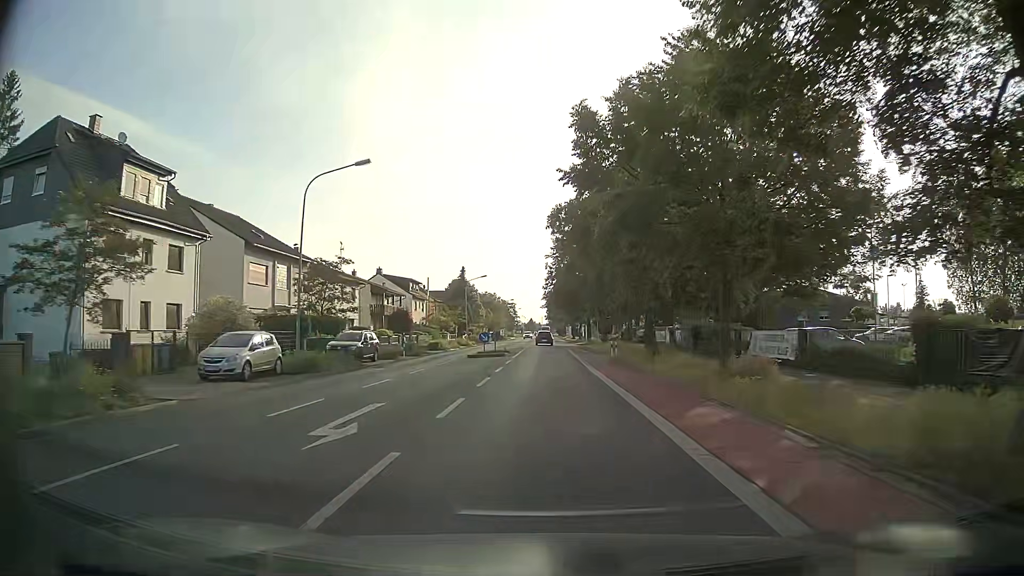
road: tertiary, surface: asphalt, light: Day
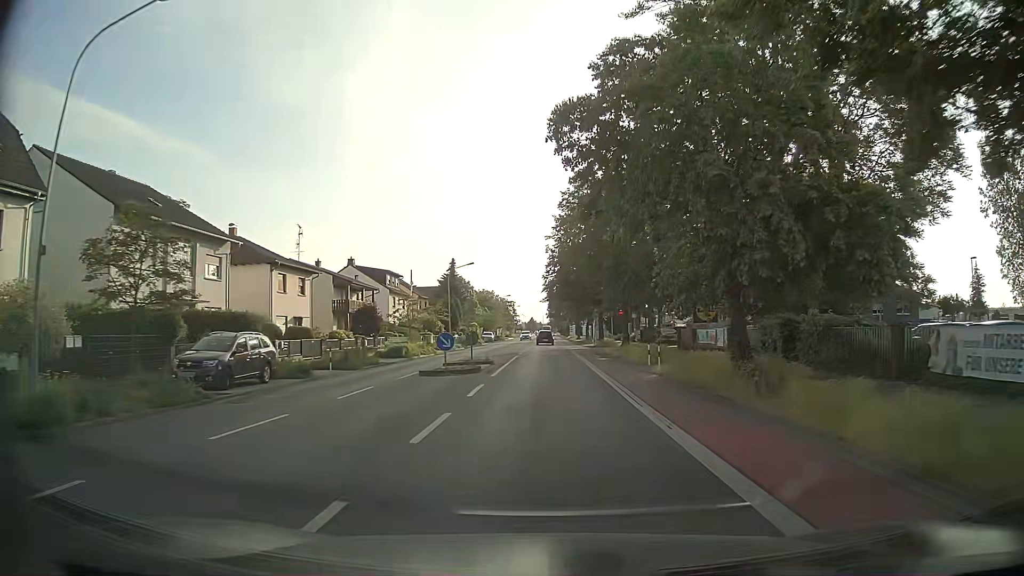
(0.0, +14.1) m; 0°
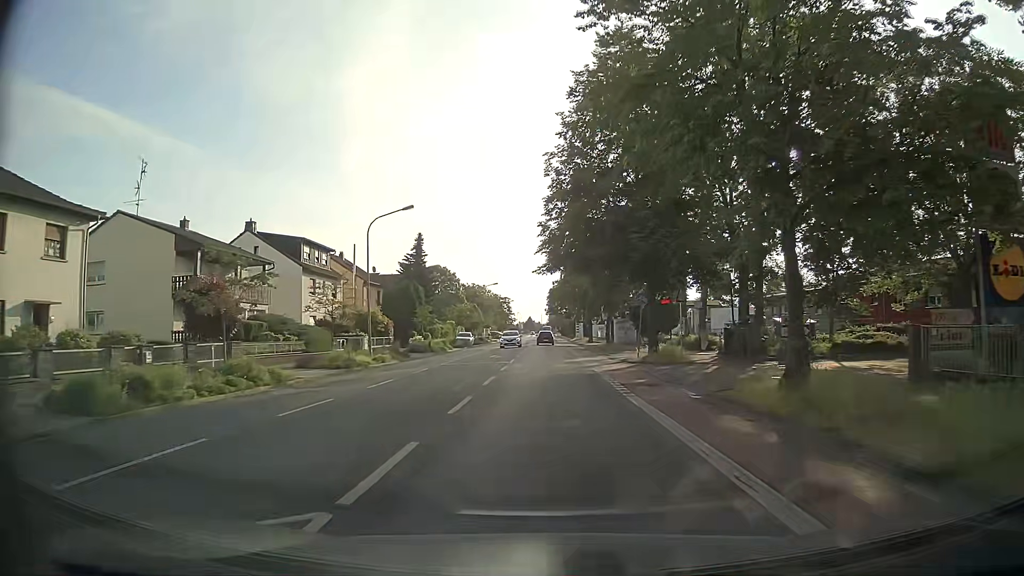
(+0.2, +28.4) m; 0°
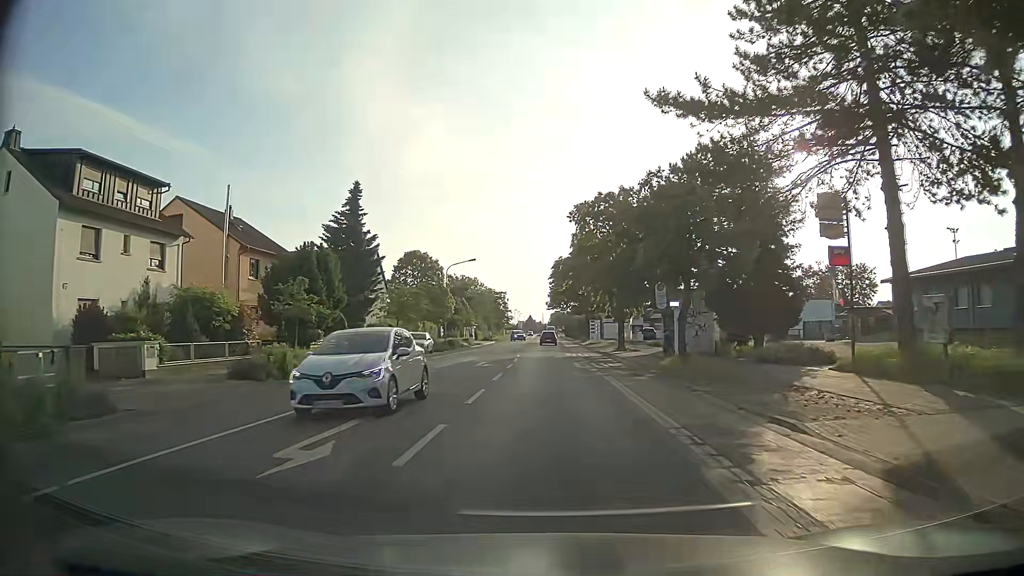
(0.0, +28.5) m; 0°
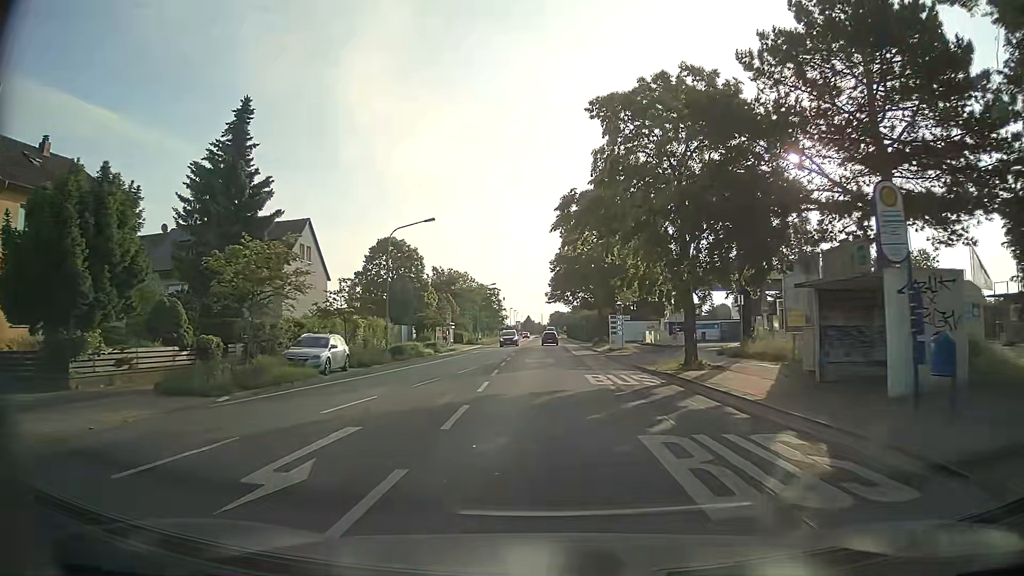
(-0.1, +21.2) m; 0°
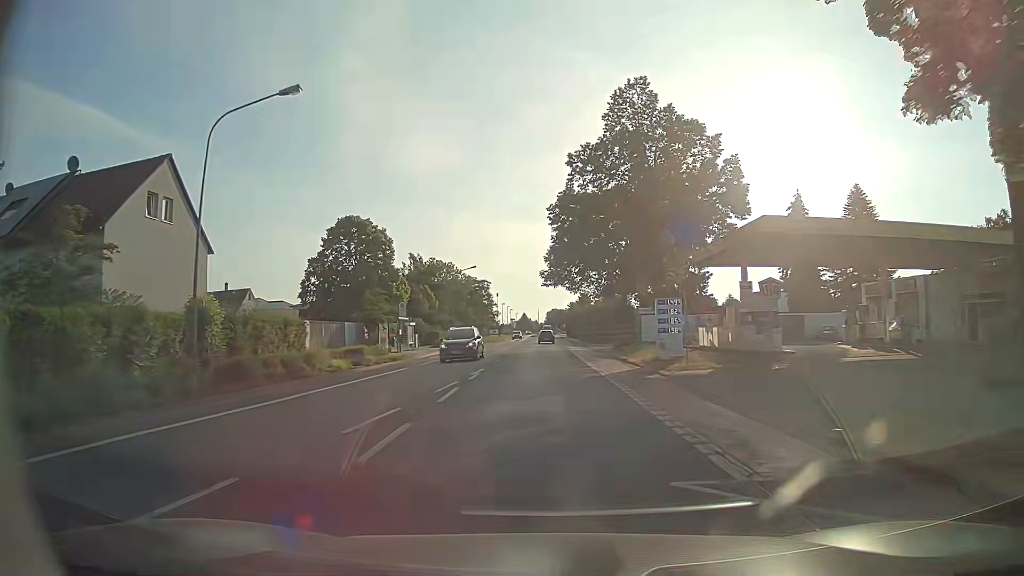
(+0.1, +20.6) m; 0°
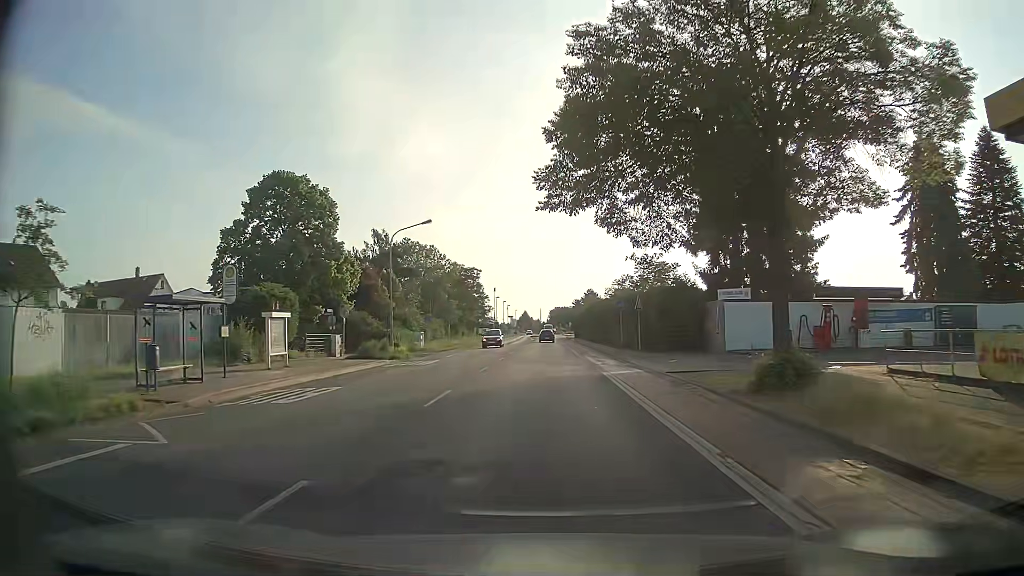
(0.0, +26.7) m; 0°
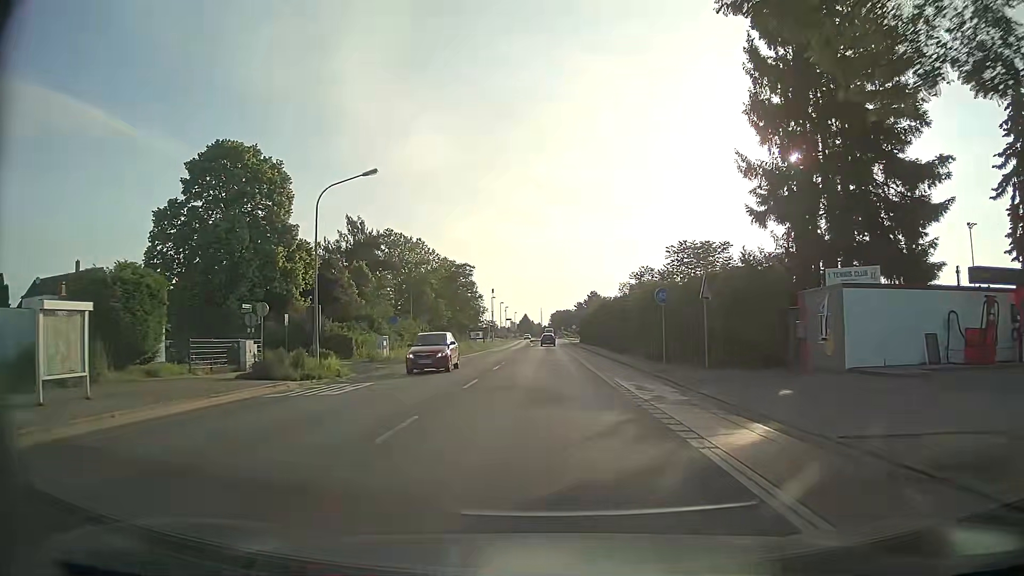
(0.0, +13.0) m; -1°
